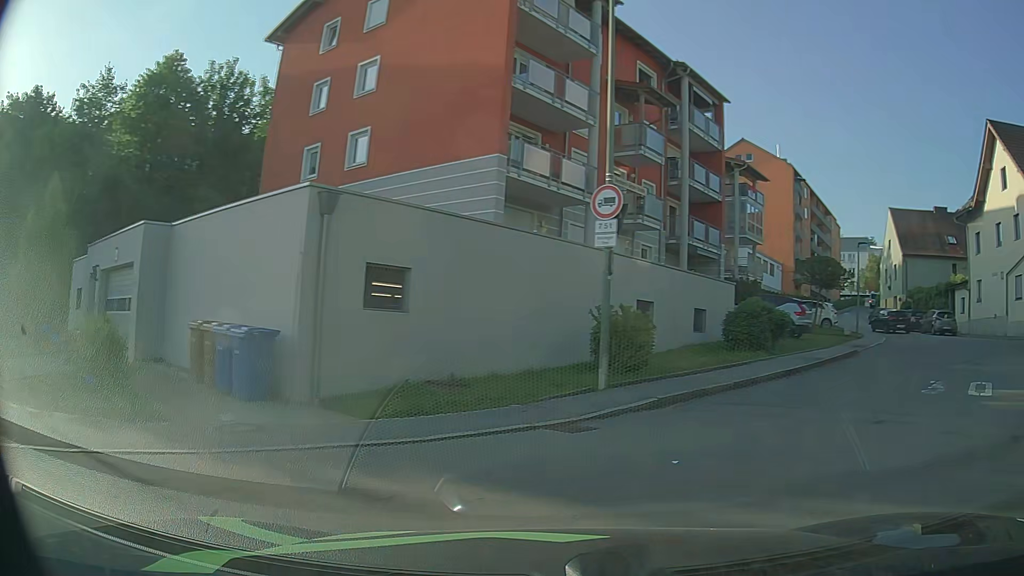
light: Day
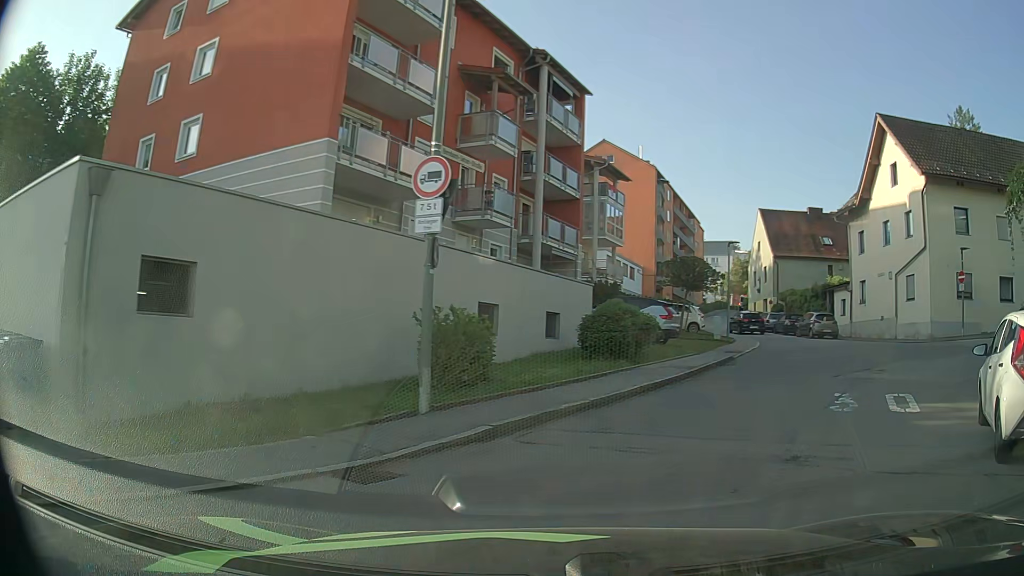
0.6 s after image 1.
(+0.2, +2.4) m; +11°
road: residential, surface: asphalt
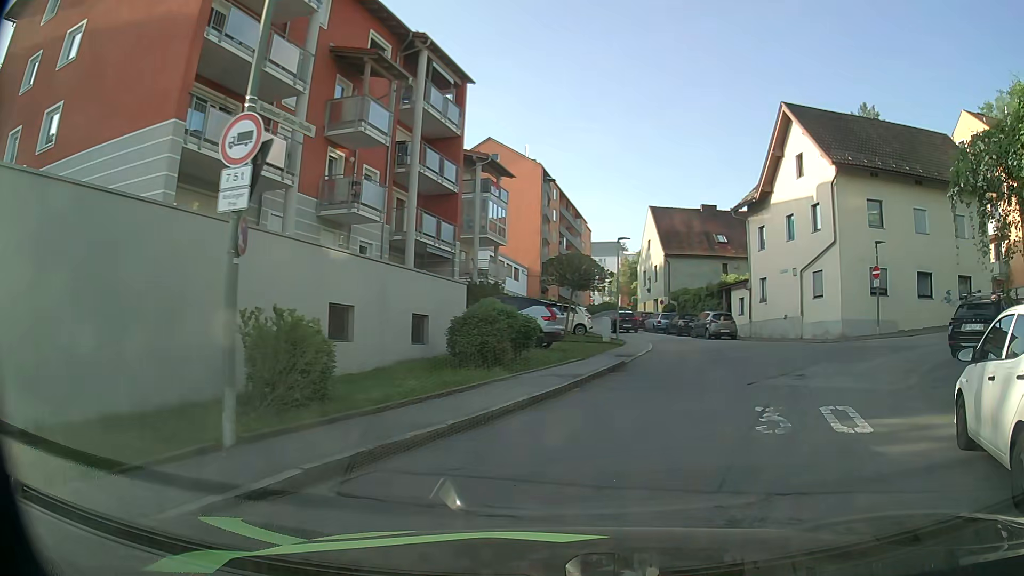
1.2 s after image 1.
(+0.2, +2.2) m; +11°
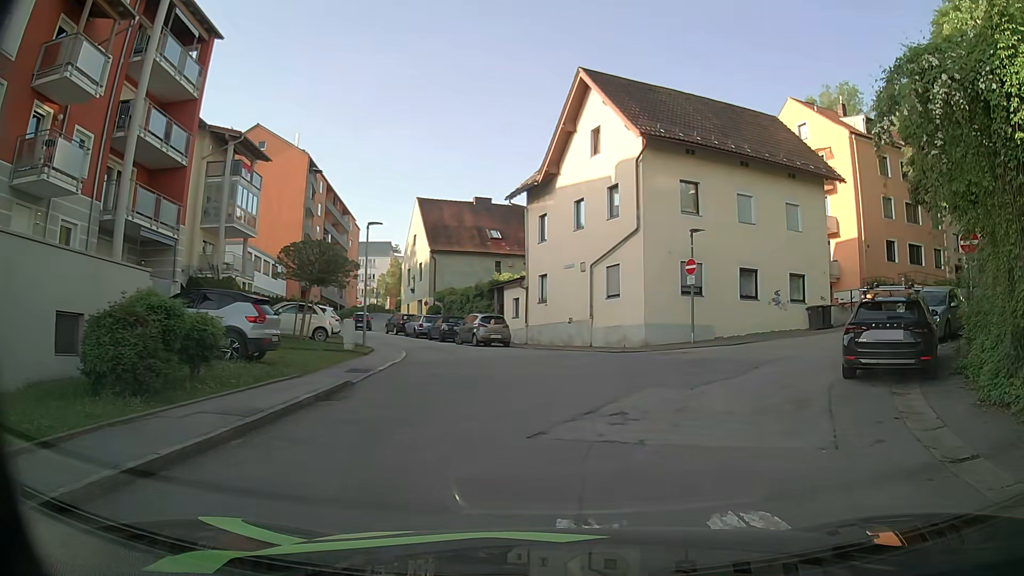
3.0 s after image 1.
(+0.8, +5.7) m; +18°
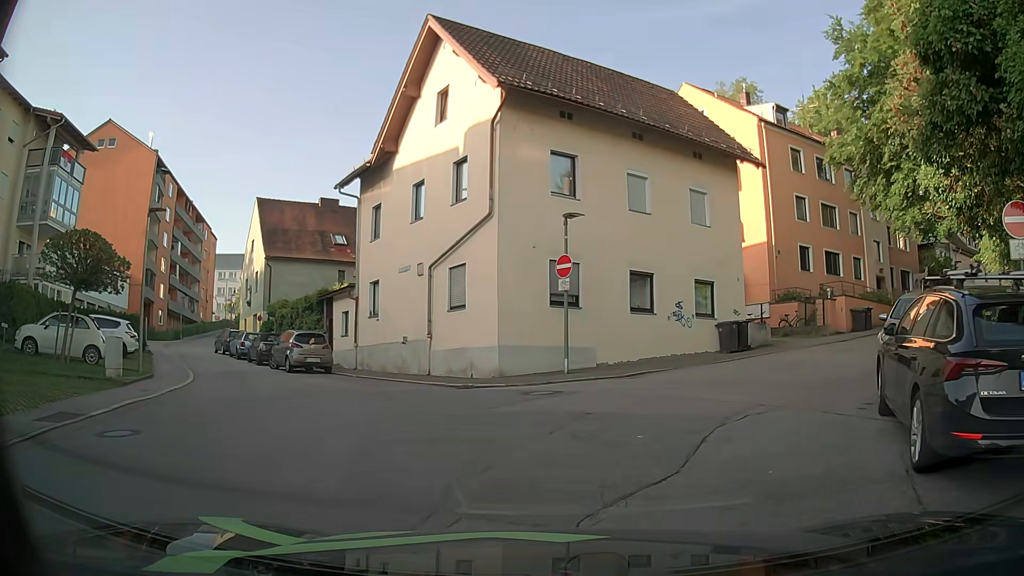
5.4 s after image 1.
(+0.9, +6.9) m; +9°
